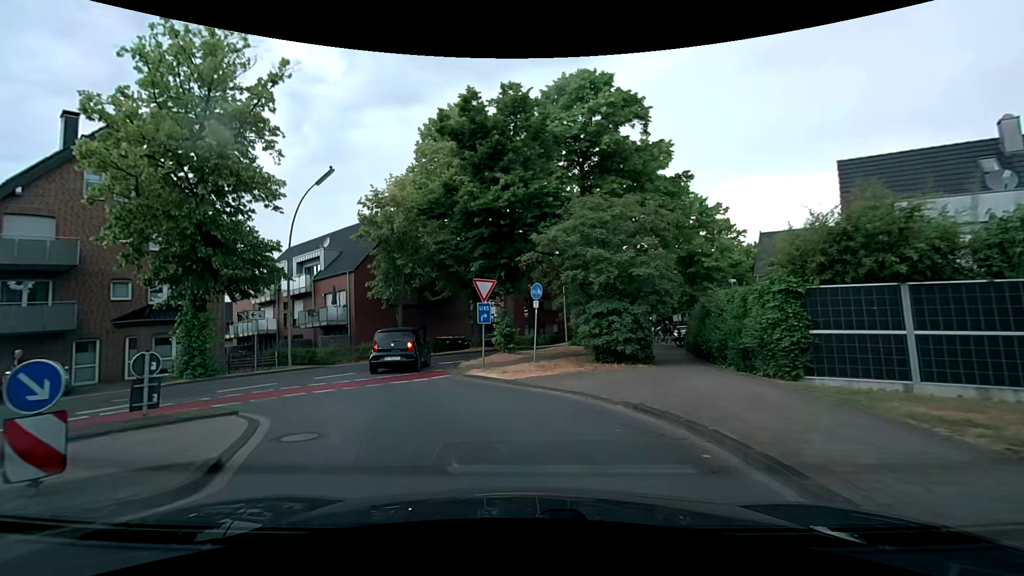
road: residential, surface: asphalt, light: Day
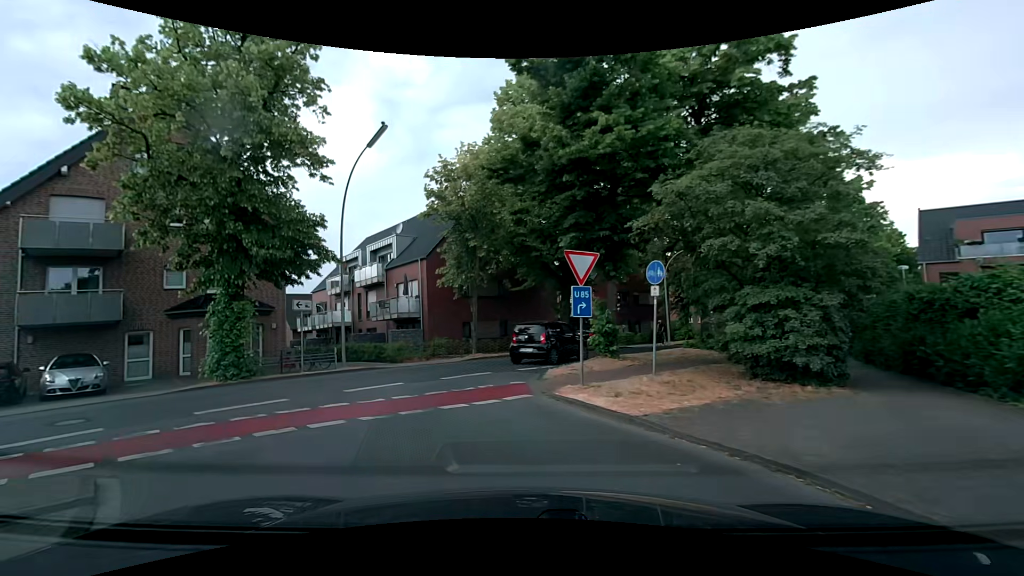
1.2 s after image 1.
(-0.5, +5.0) m; -12°
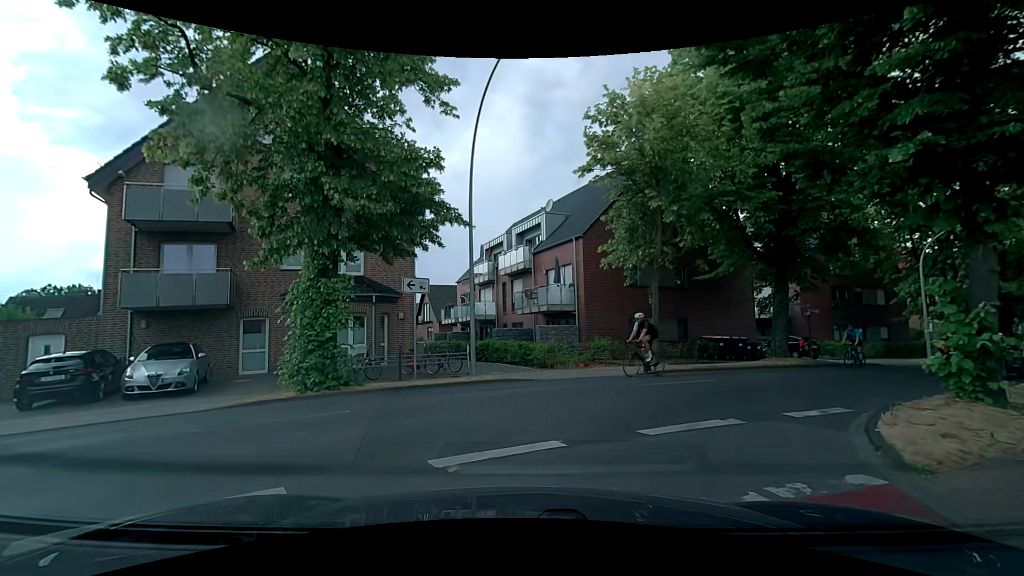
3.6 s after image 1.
(-1.2, +6.8) m; -18°
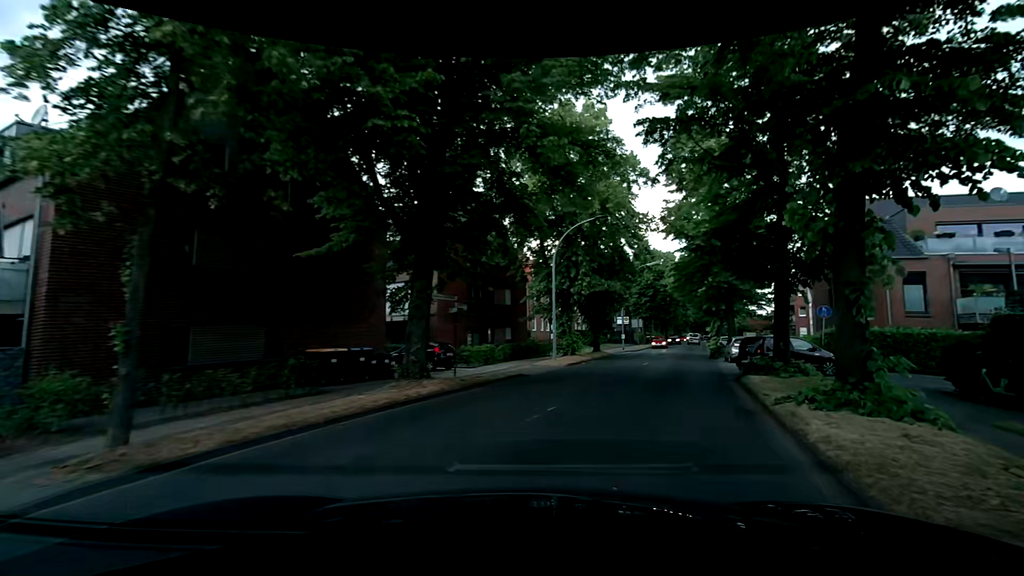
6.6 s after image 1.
(+3.7, +10.5) m; +39°
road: secondary
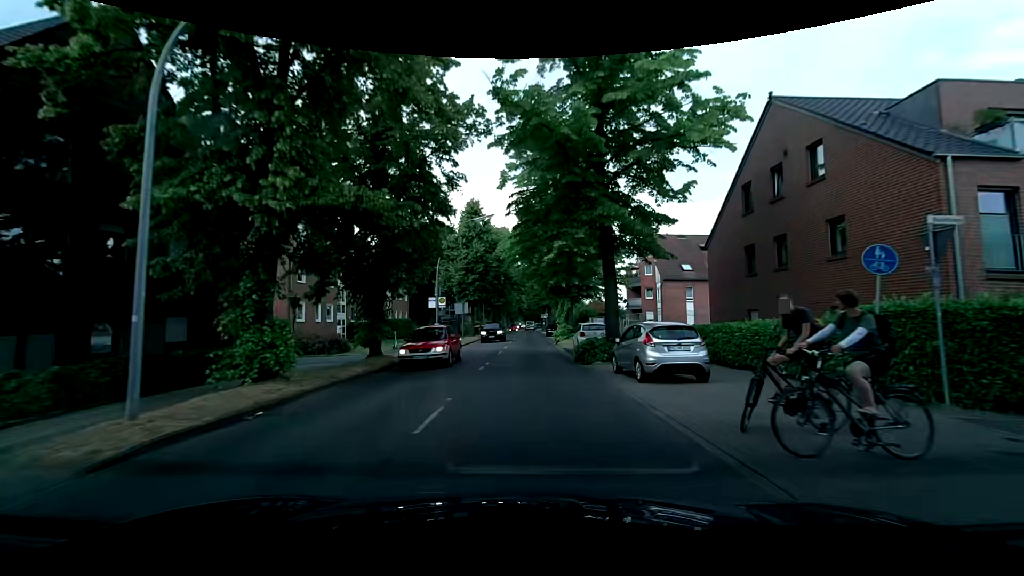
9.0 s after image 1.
(+4.8, +18.5) m; +20°
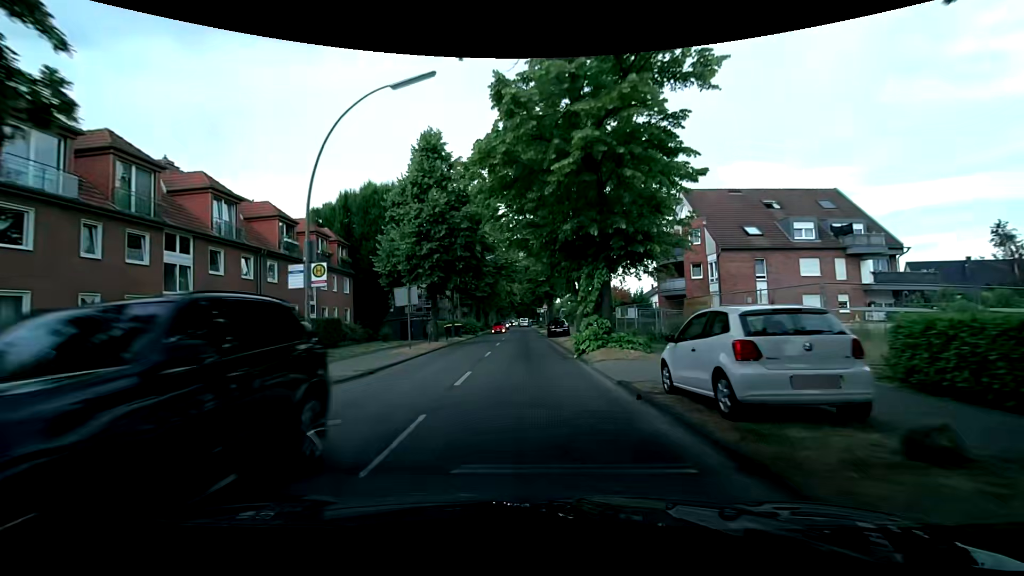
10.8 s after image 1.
(-0.1, +19.8) m; -1°
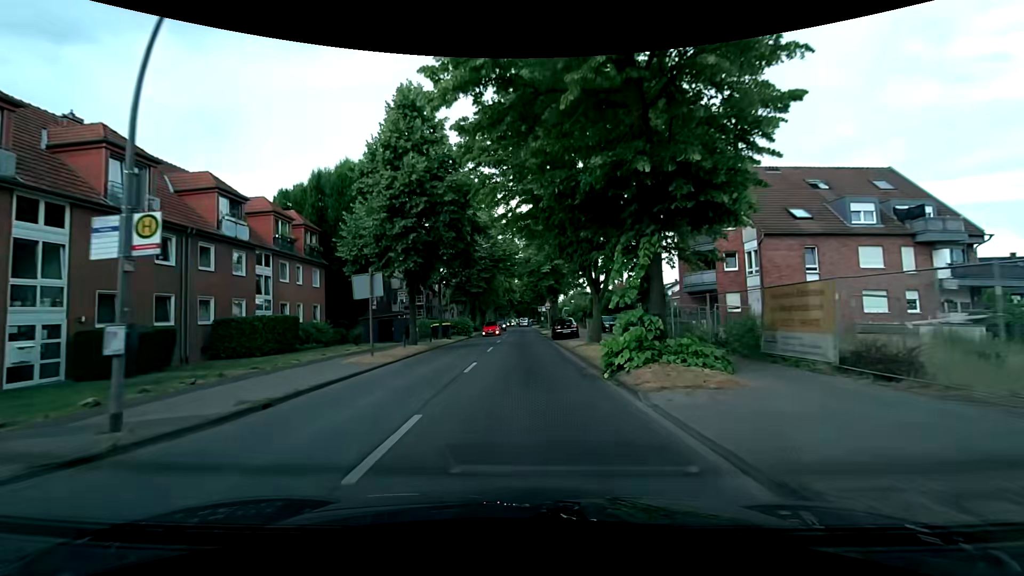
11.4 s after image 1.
(+0.1, +6.9) m; +1°
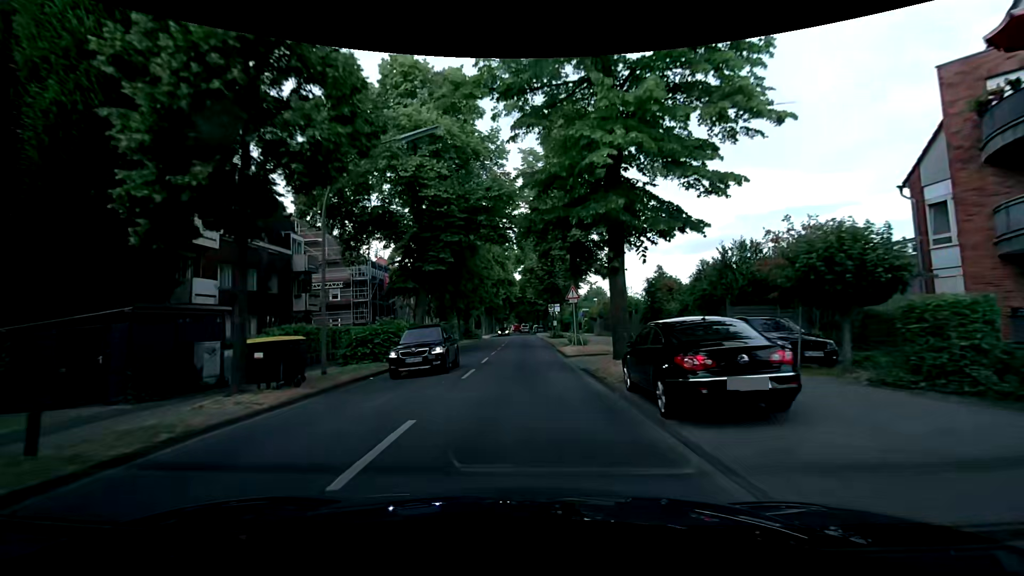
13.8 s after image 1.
(-0.1, +27.2) m; +1°
(0, +10) (0, +20) (-1, +30) (-1, +40) (-1, +50) (-1, +60) (-1, +70) (-2, +80) (-2, +90) (-2, +100) m
